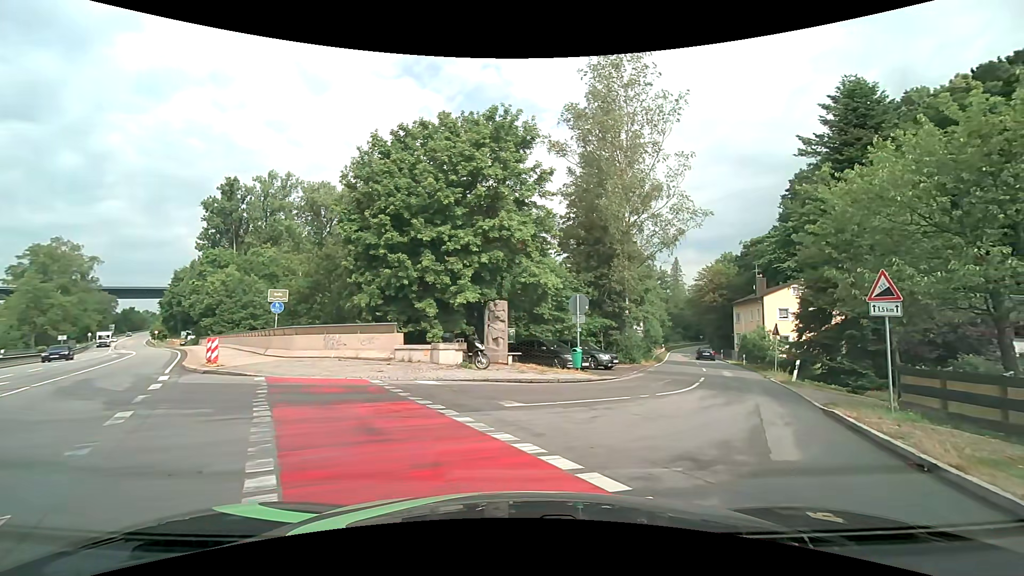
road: primary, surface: asphalt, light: Day
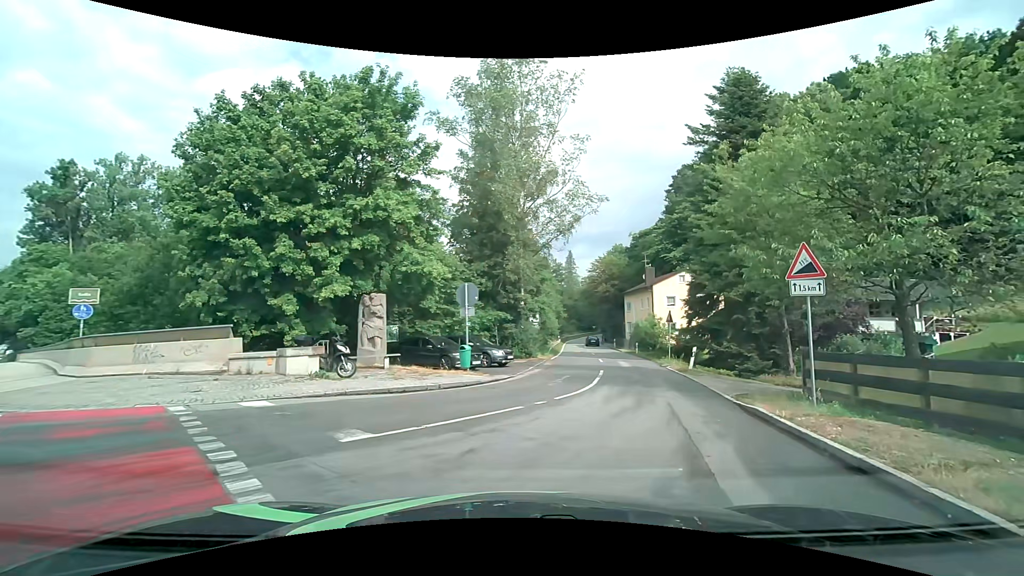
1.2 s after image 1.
(+0.3, +2.9) m; +12°
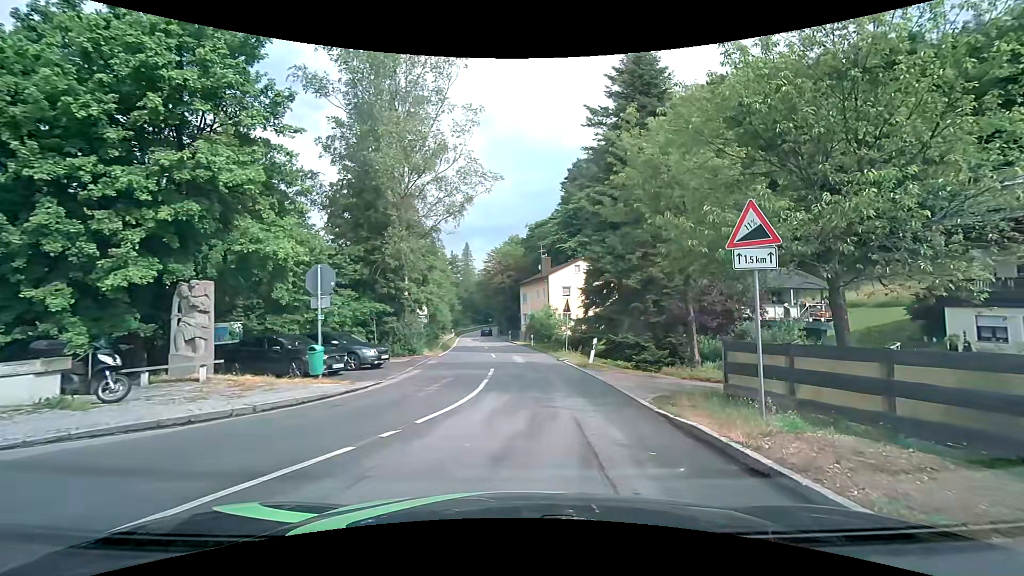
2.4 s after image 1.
(+0.4, +3.5) m; +11°
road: tertiary
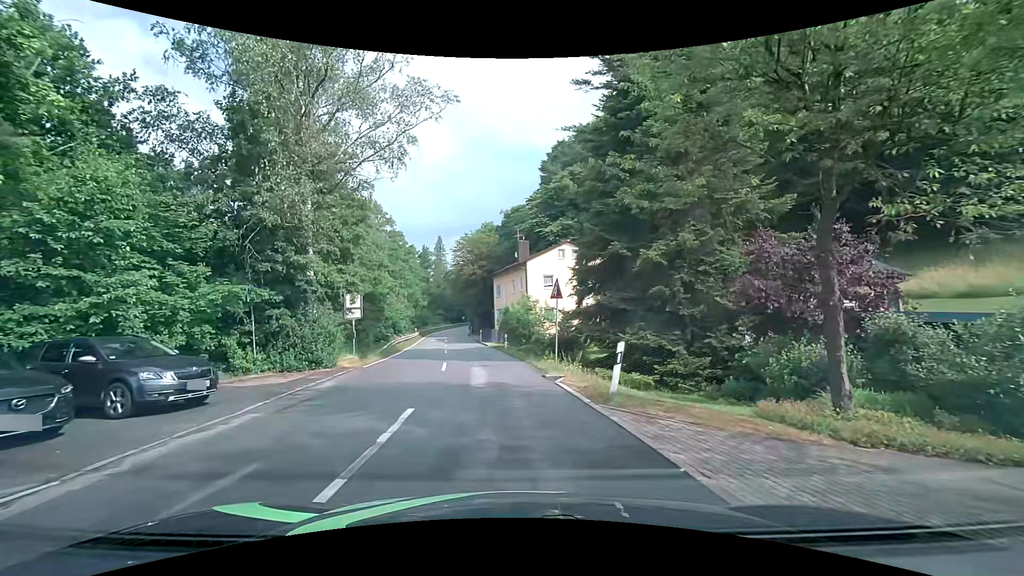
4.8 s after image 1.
(+0.6, +9.9) m; +3°
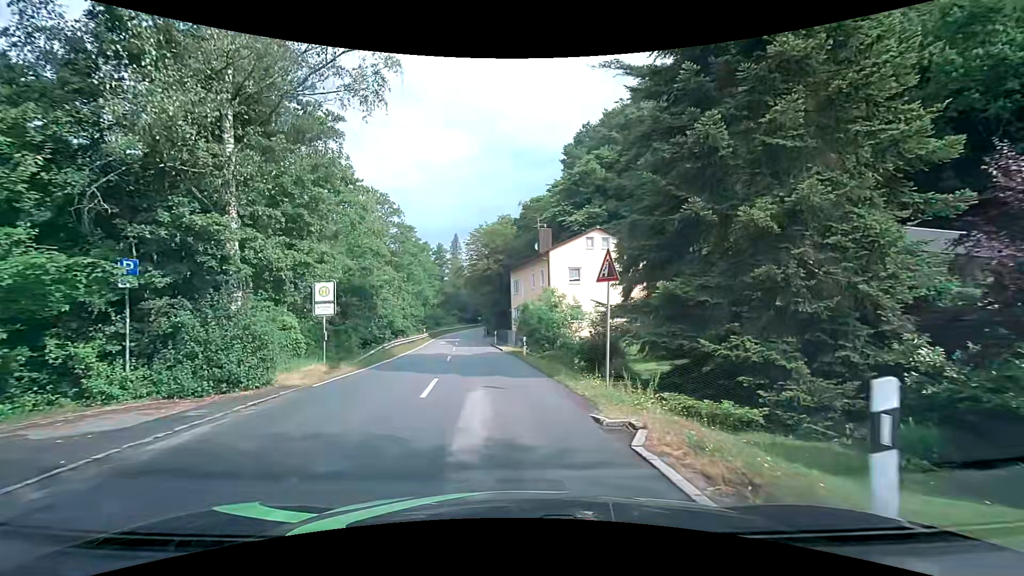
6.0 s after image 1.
(-0.1, +6.7) m; -3°
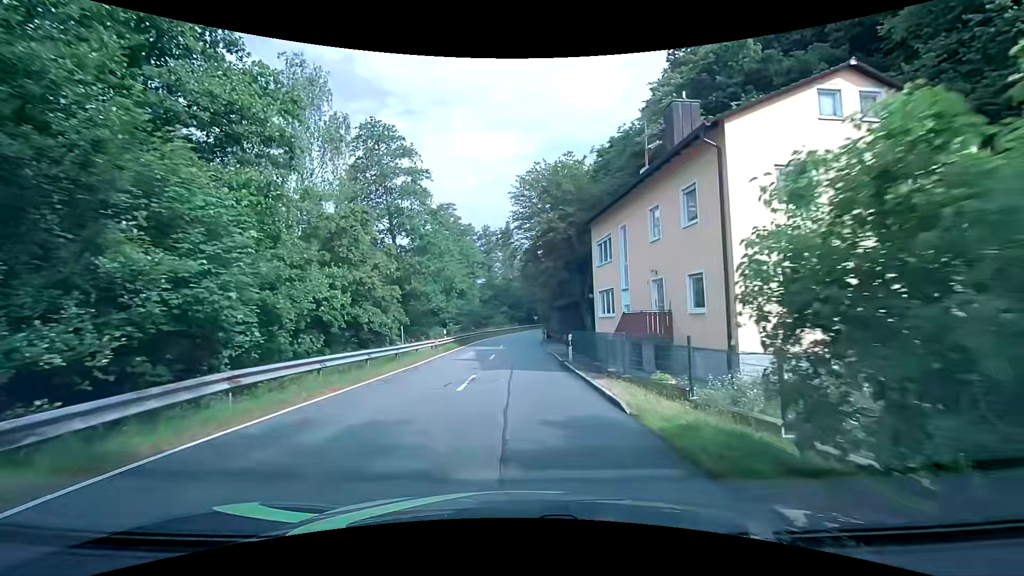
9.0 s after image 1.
(-1.5, +23.5) m; -7°
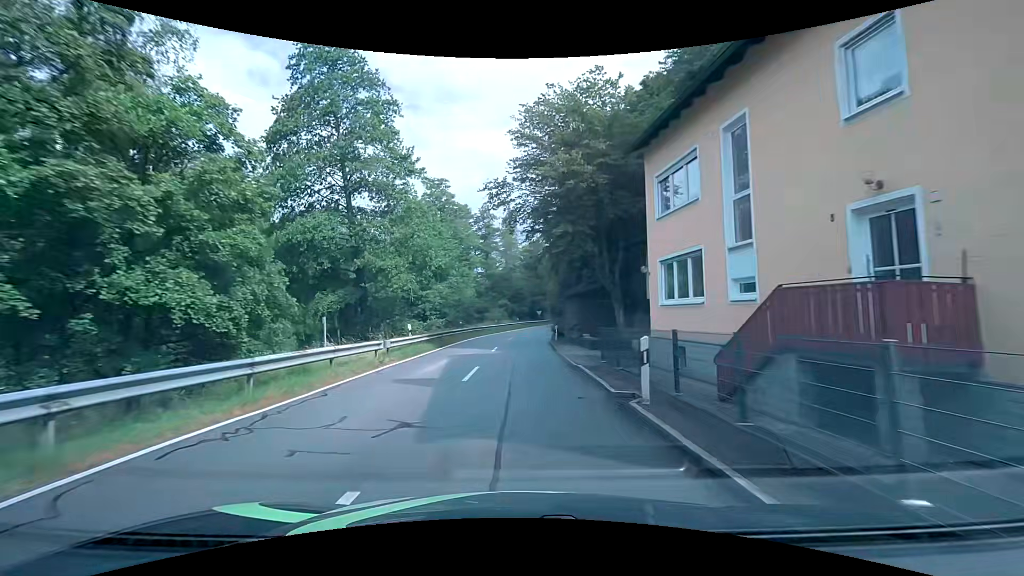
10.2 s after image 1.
(+0.2, +11.6) m; +1°
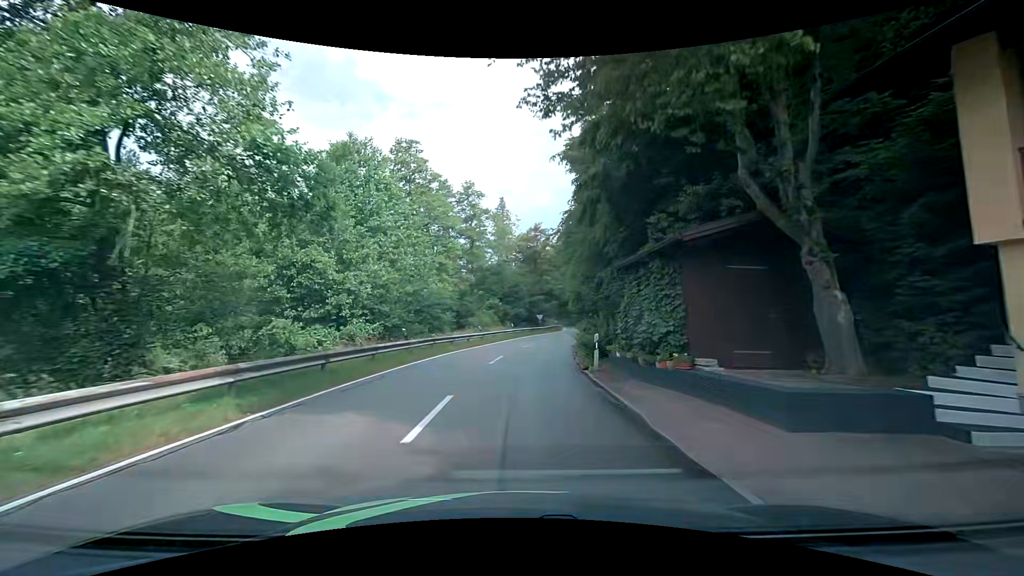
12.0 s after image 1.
(+0.1, +18.3) m; +1°
(0, +10) (0, +20) (+1, +30) (+3, +40) (+5, +50) (+7, +59) (+9, +69) (+11, +79) (+12, +89) (+11, +99) m
